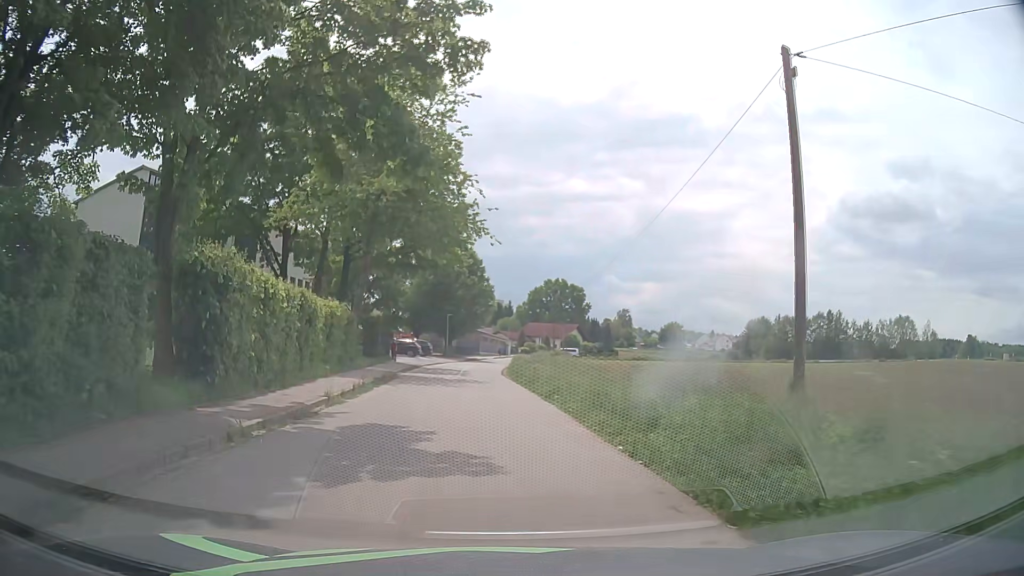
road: tertiary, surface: asphalt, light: Day
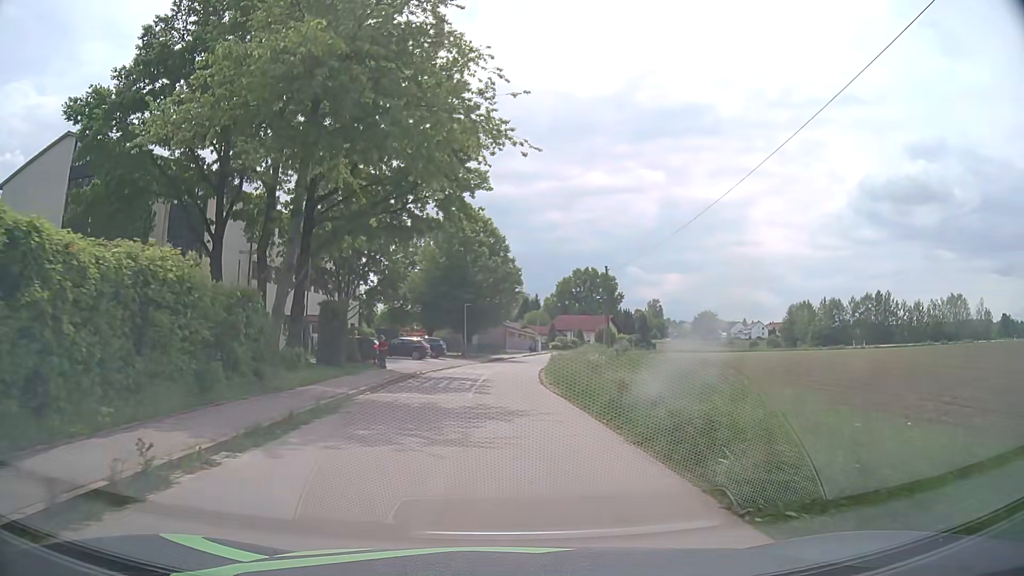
(-0.4, +14.3) m; -2°
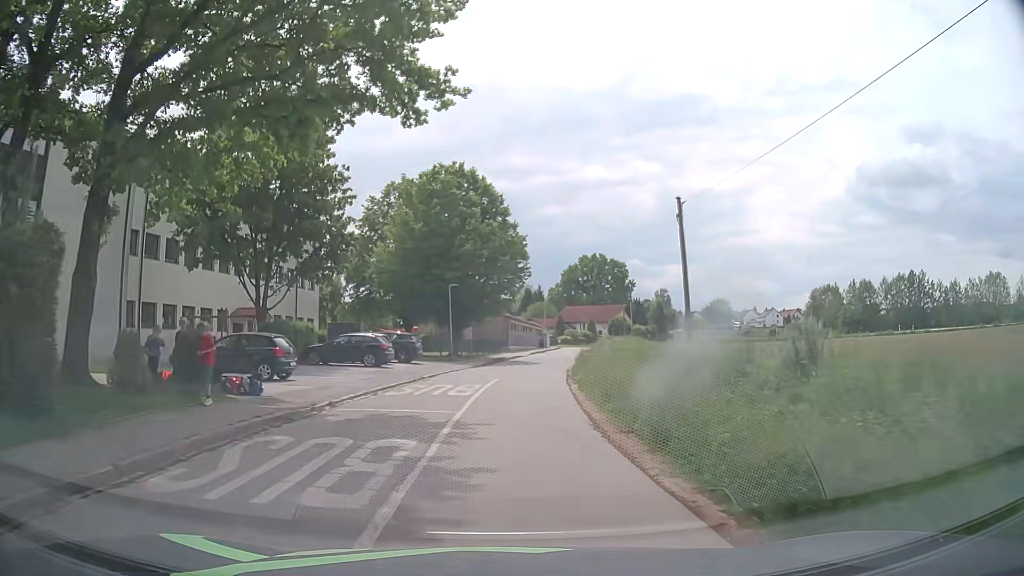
(-0.1, +16.4) m; -1°
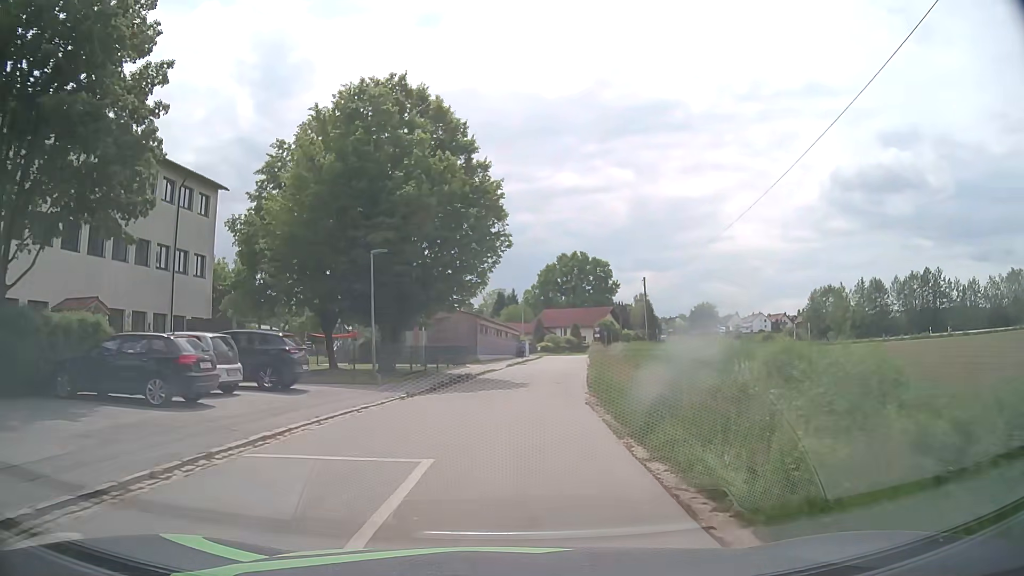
(+0.4, +17.2) m; +3°
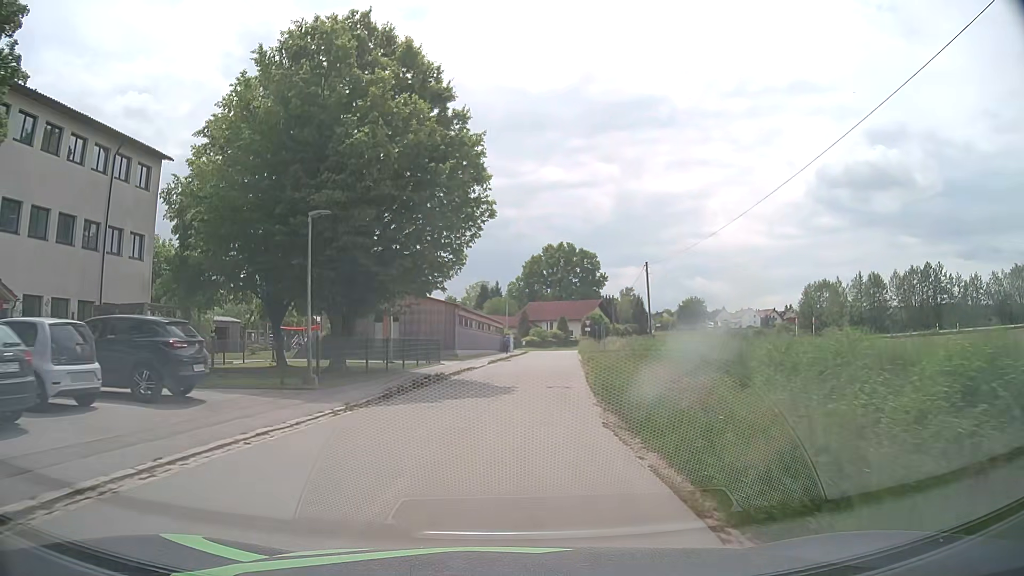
(+0.1, +5.8) m; +1°
